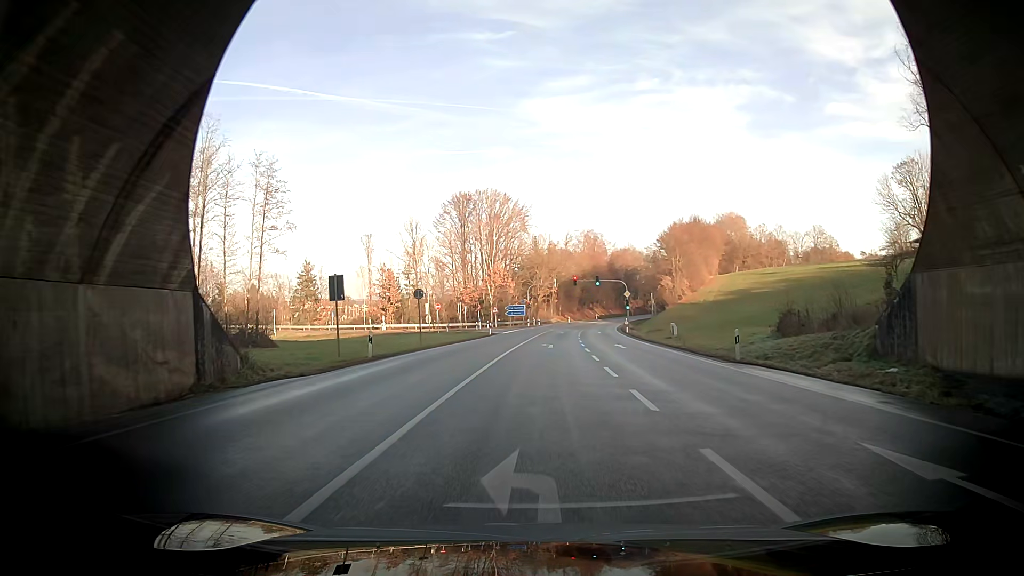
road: primary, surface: asphalt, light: Day
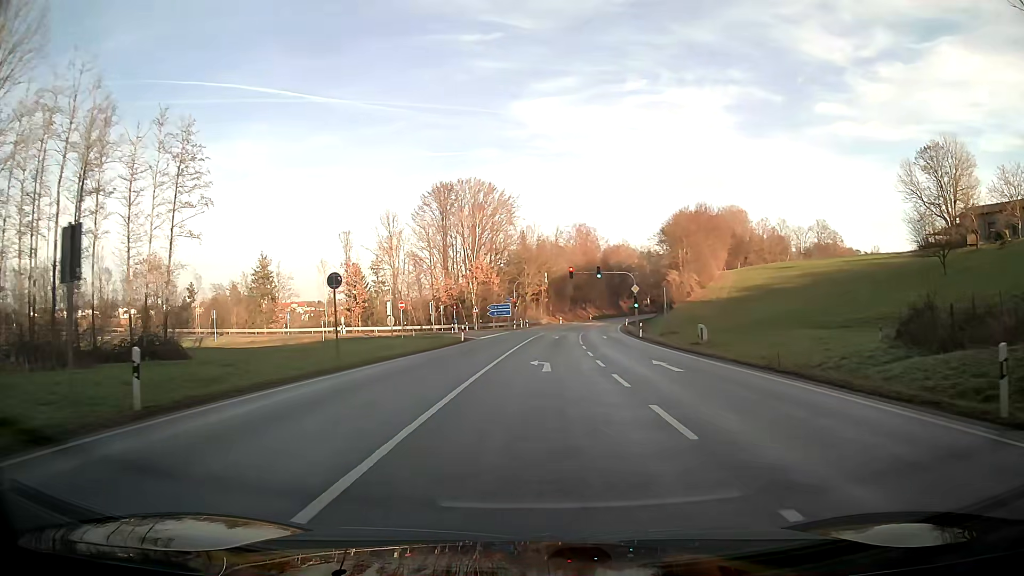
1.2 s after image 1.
(+0.2, +14.4) m; +1°
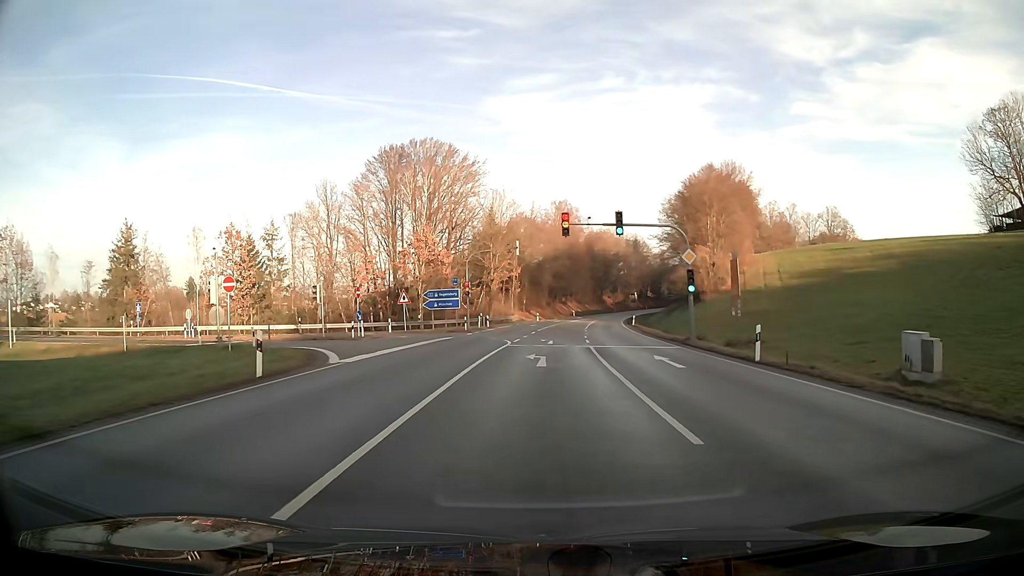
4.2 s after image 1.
(+0.4, +30.4) m; +2°
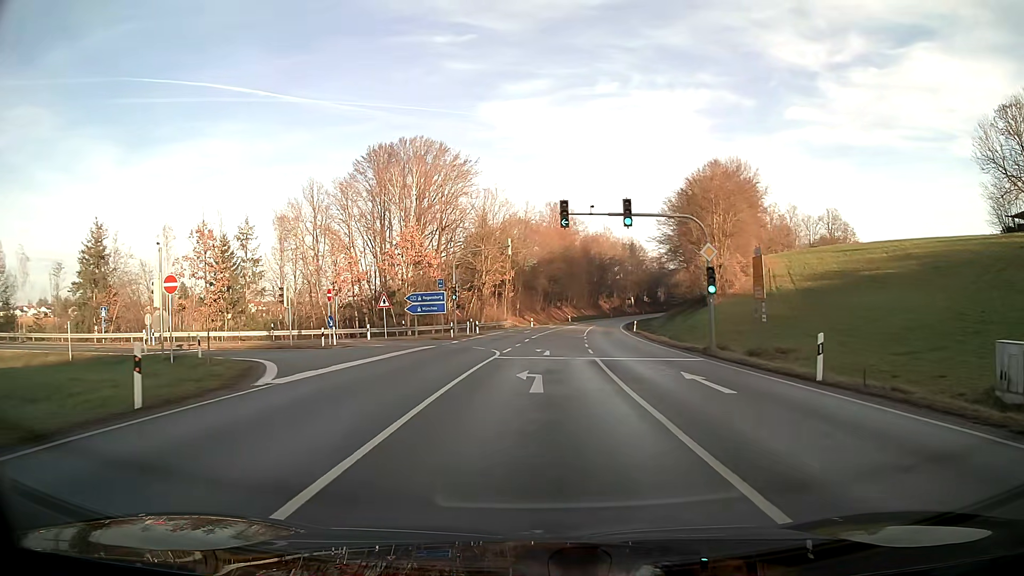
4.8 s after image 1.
(0.0, +4.8) m; +1°
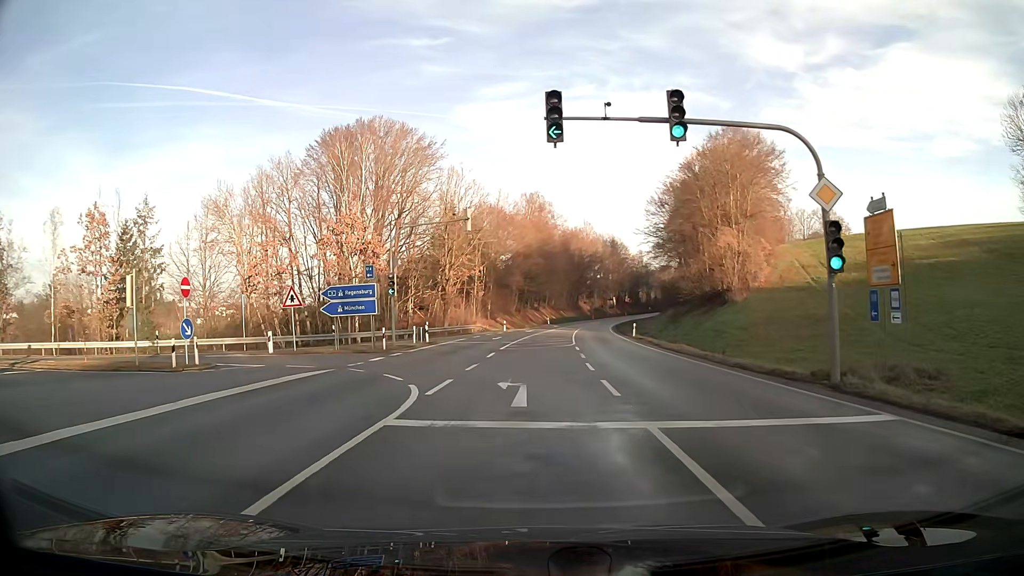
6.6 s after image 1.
(+0.2, +13.8) m; +2°
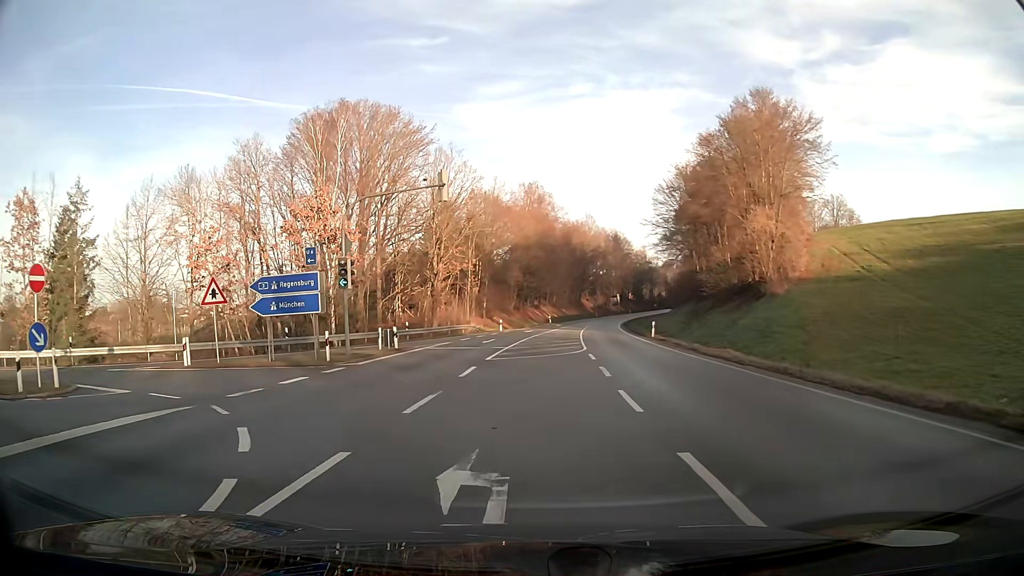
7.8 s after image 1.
(-0.1, +8.2) m; -2°
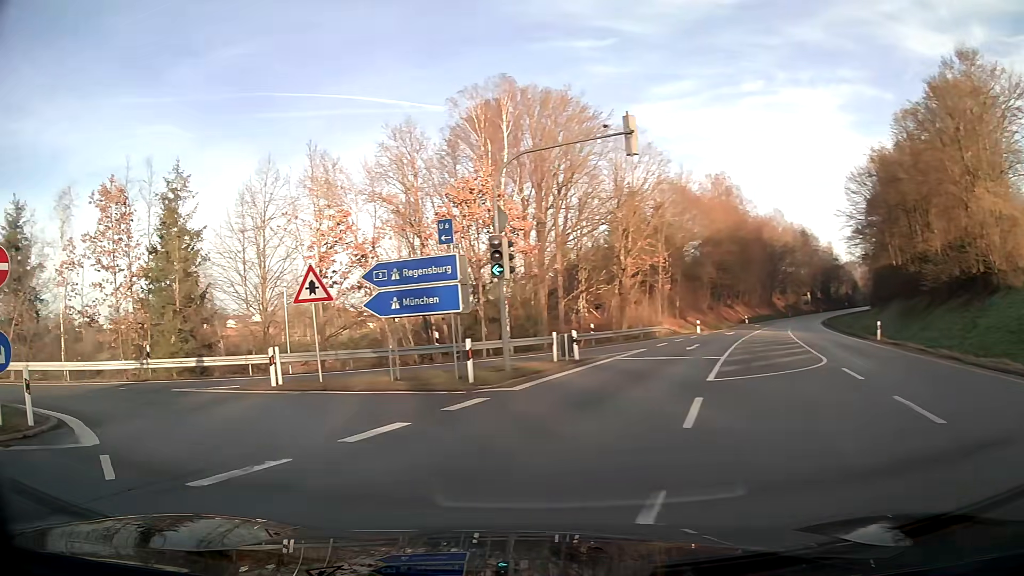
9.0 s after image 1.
(-1.0, +7.2) m; -18°
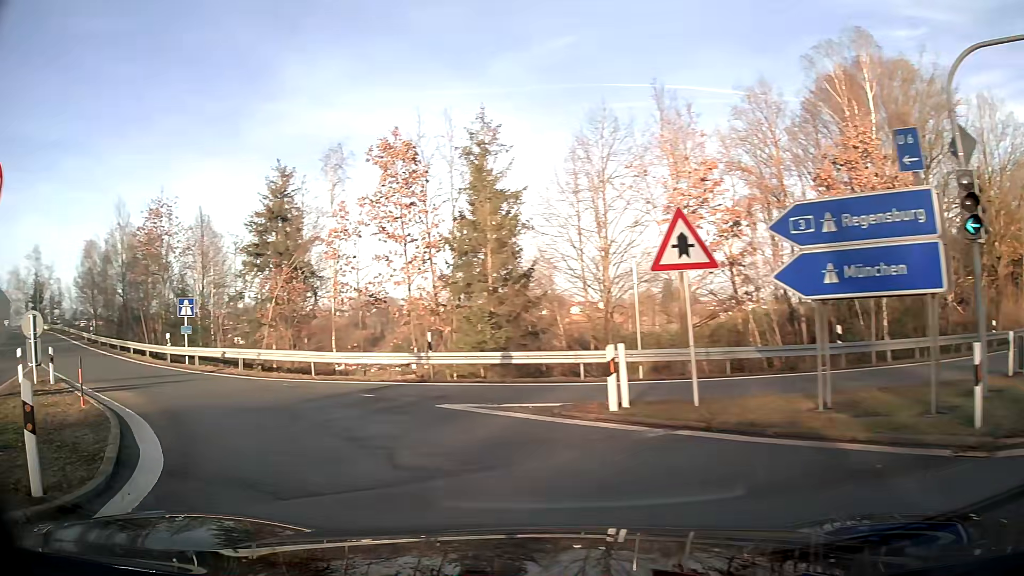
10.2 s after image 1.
(-2.2, +7.2) m; -32°
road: motorway_link
(-3, +10) (-9, +18) (-15, +25) (-22, +33) (-28, +40) (-34, +48) (-41, +56) (-48, +63) (-55, +70) (-63, +76) m
